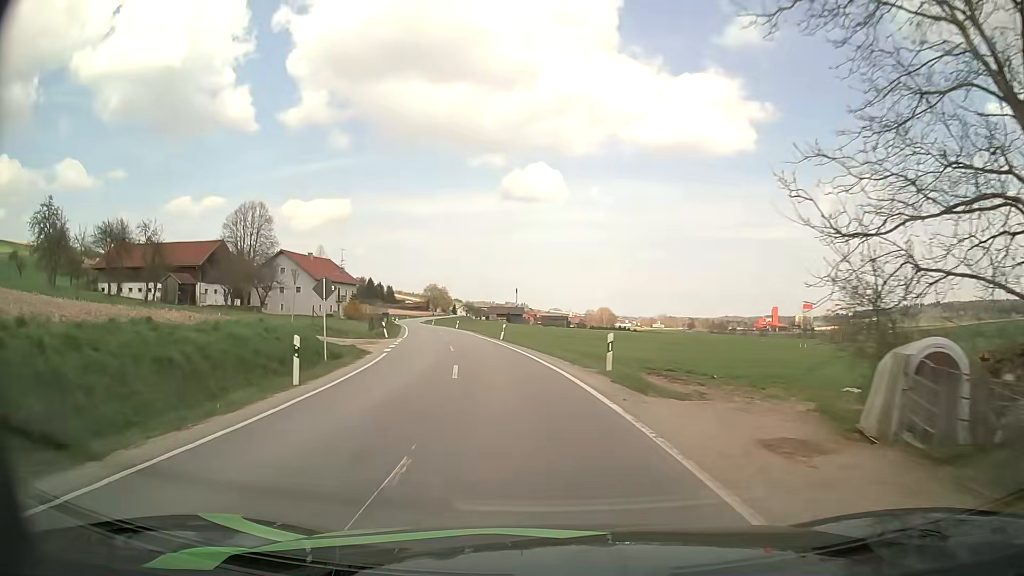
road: secondary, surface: asphalt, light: Day
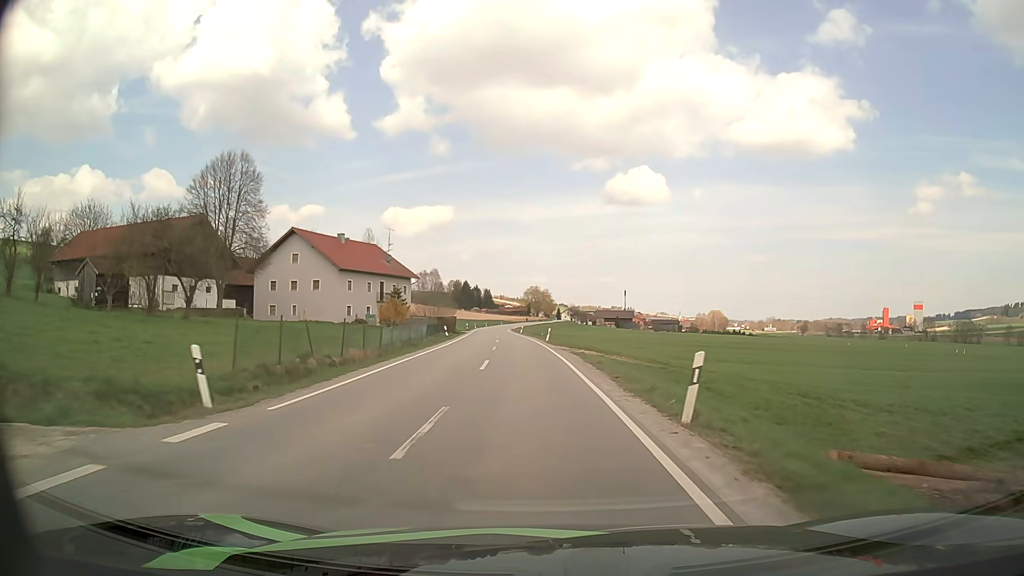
(-3.2, +33.0) m; -9°
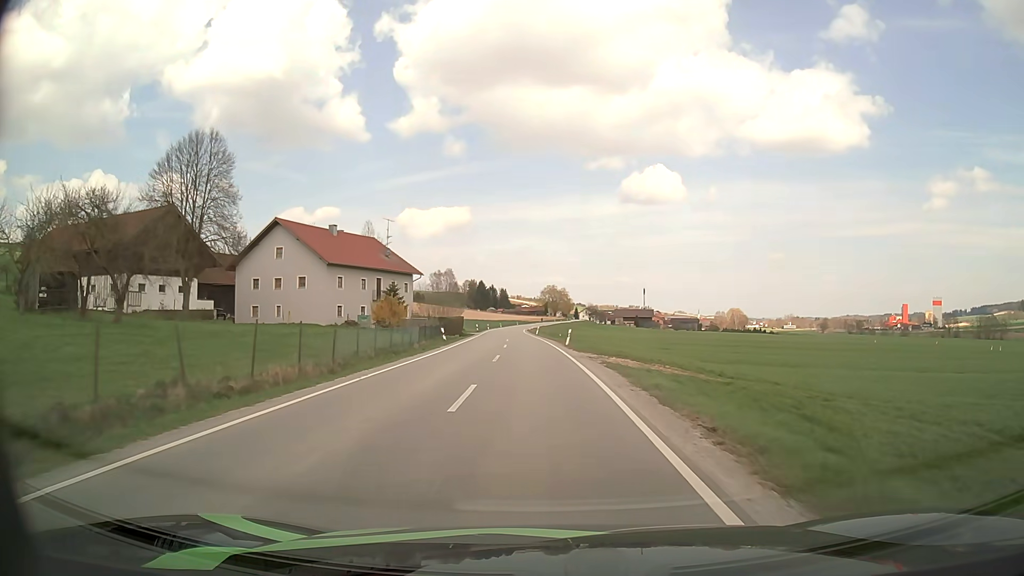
(-0.1, +8.7) m; -2°
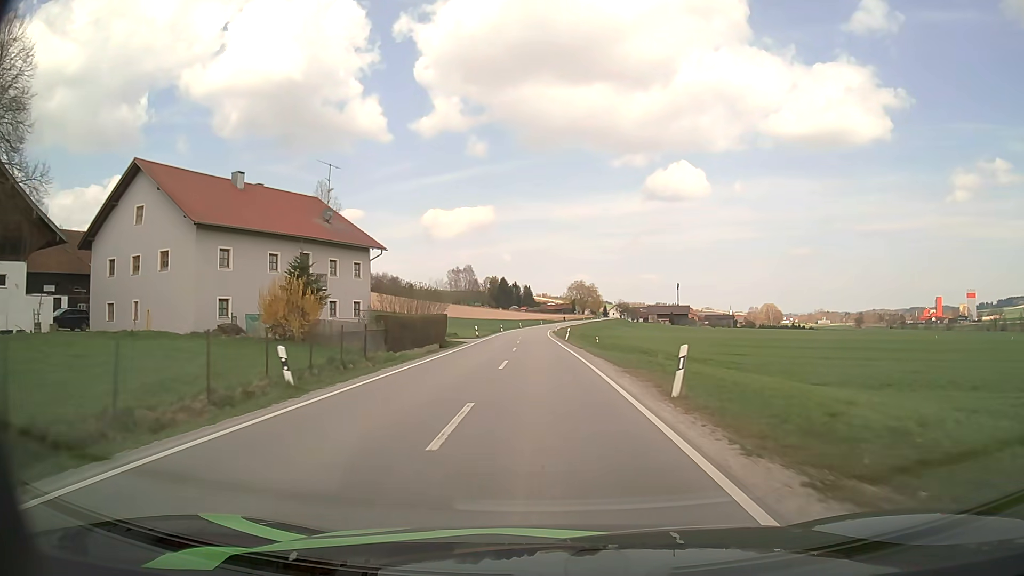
(-0.6, +27.2) m; -2°
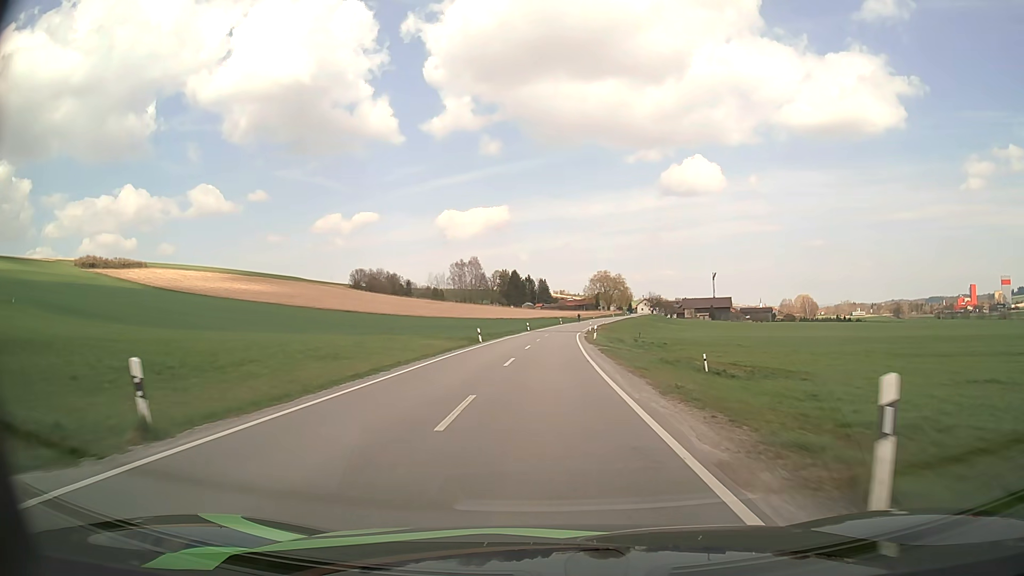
(-0.7, +47.2) m; -2°
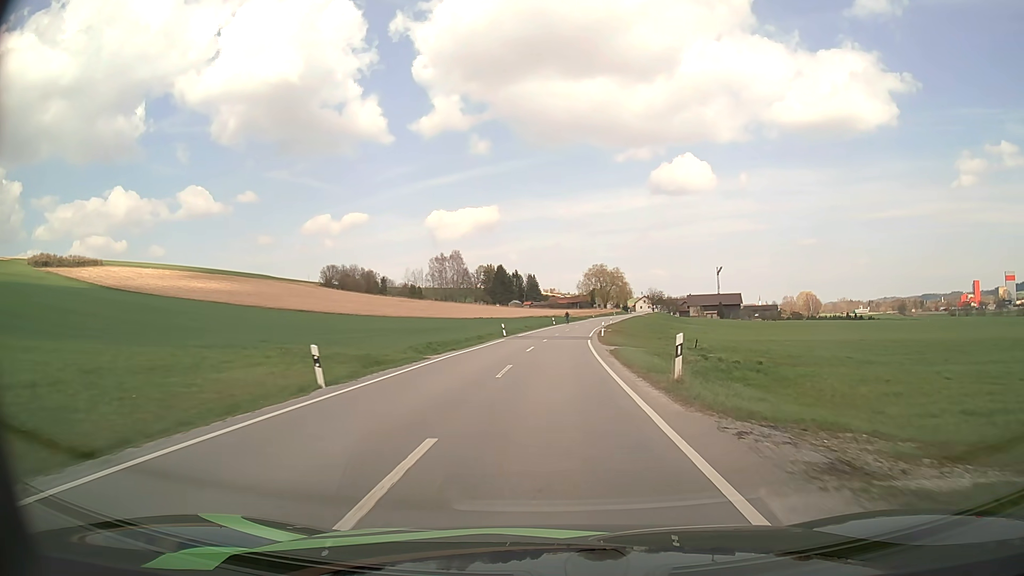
(+0.2, +28.9) m; +1°
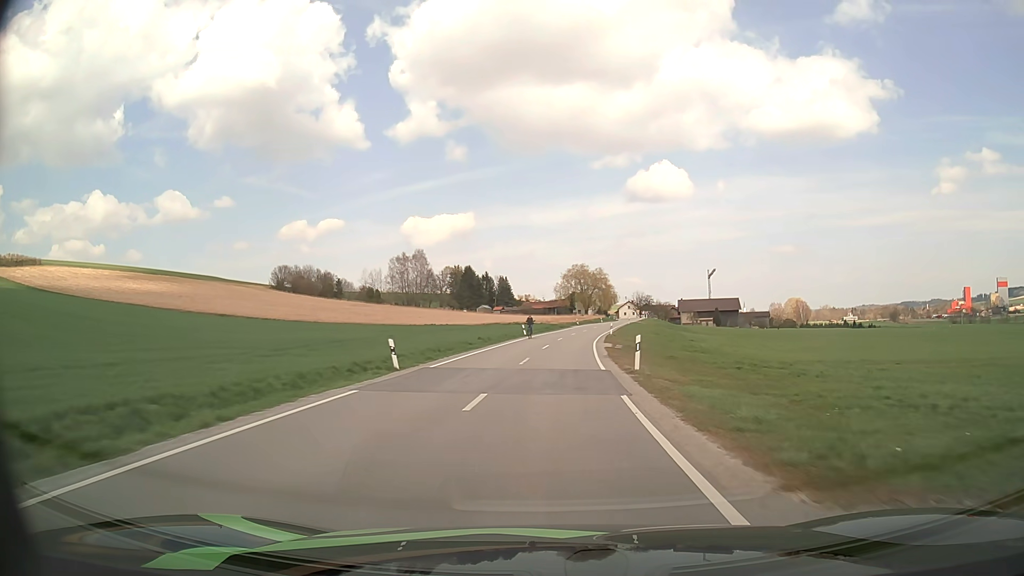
(+0.6, +29.3) m; +2°
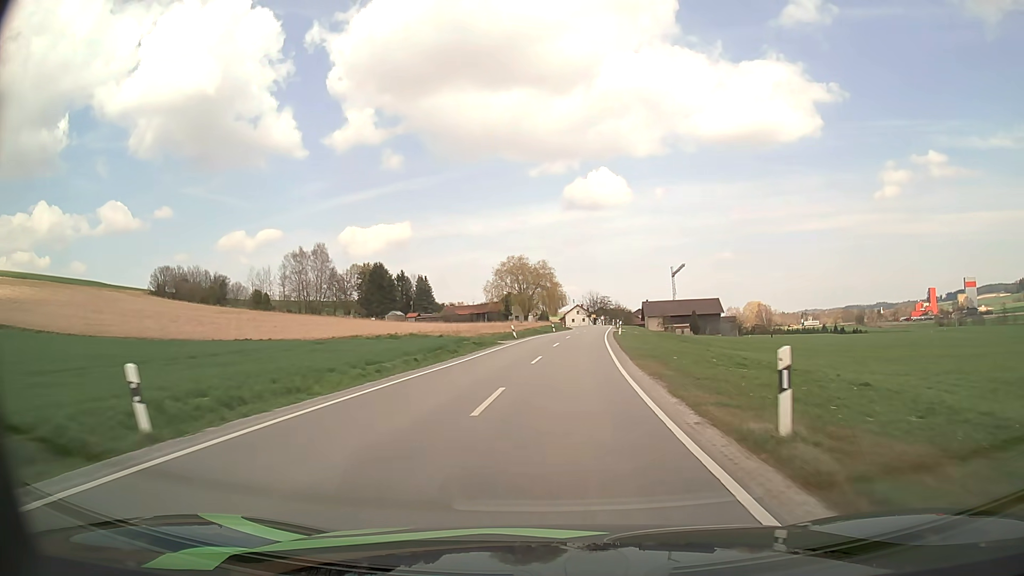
(+2.2, +49.2) m; +6°
(0, +10) (0, +20) (+1, +30) (+2, +40) (+3, +50) (+4, +60) (+5, +70) (+6, +80) (+7, +90) (+8, +100) m
